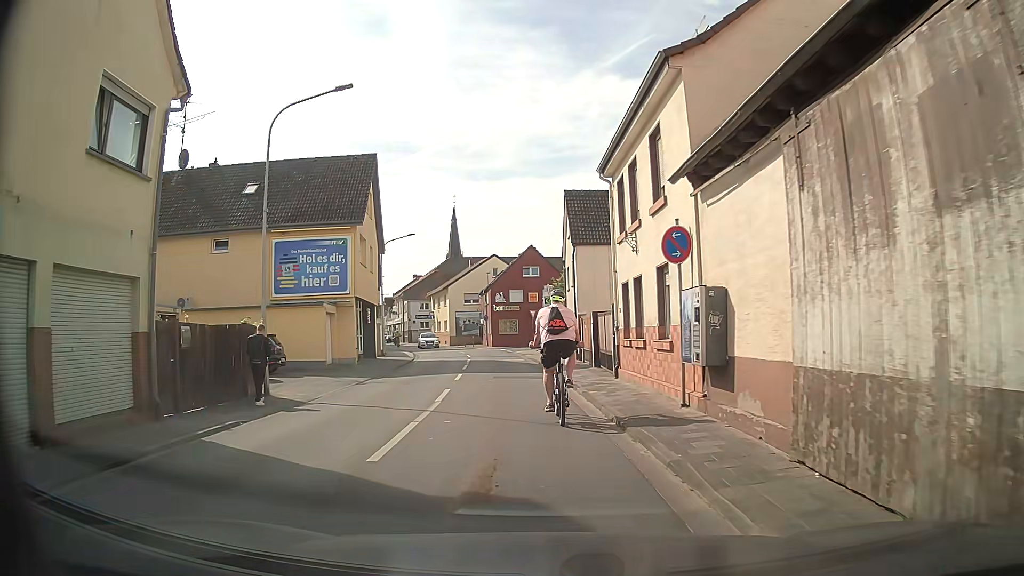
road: tertiary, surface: asphalt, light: Day
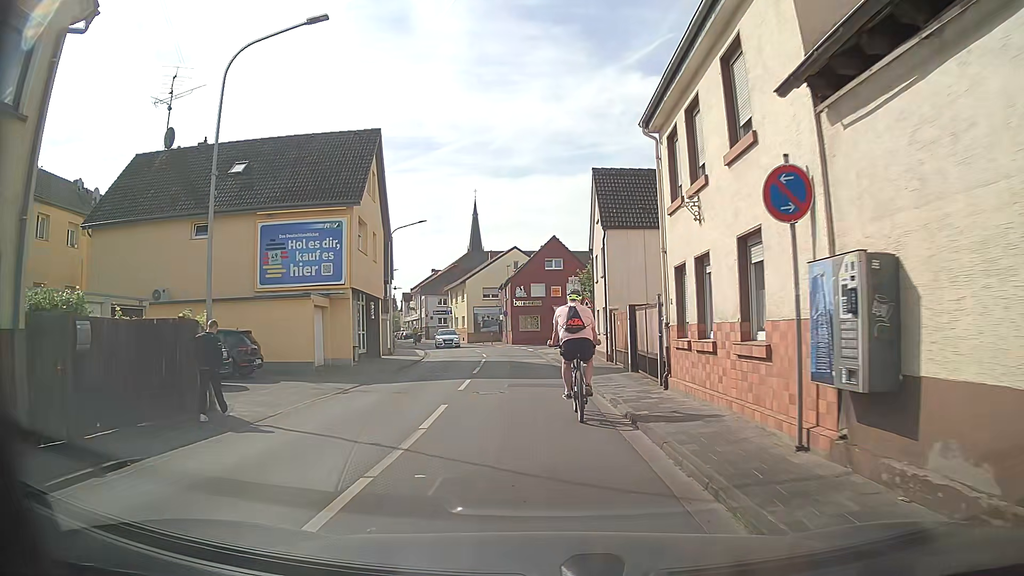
(-0.1, +4.0) m; -1°
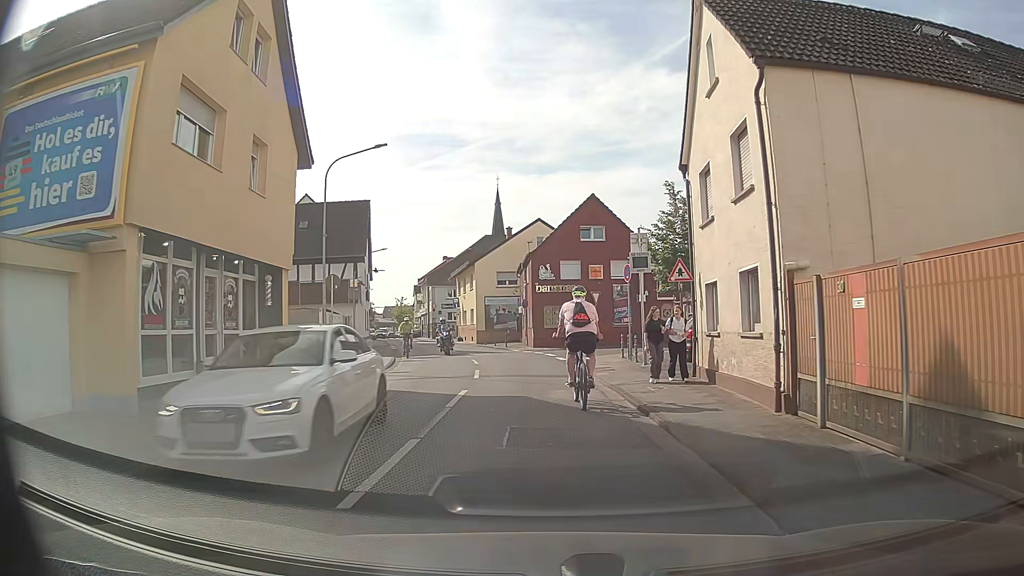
(-0.9, +16.2) m; -5°
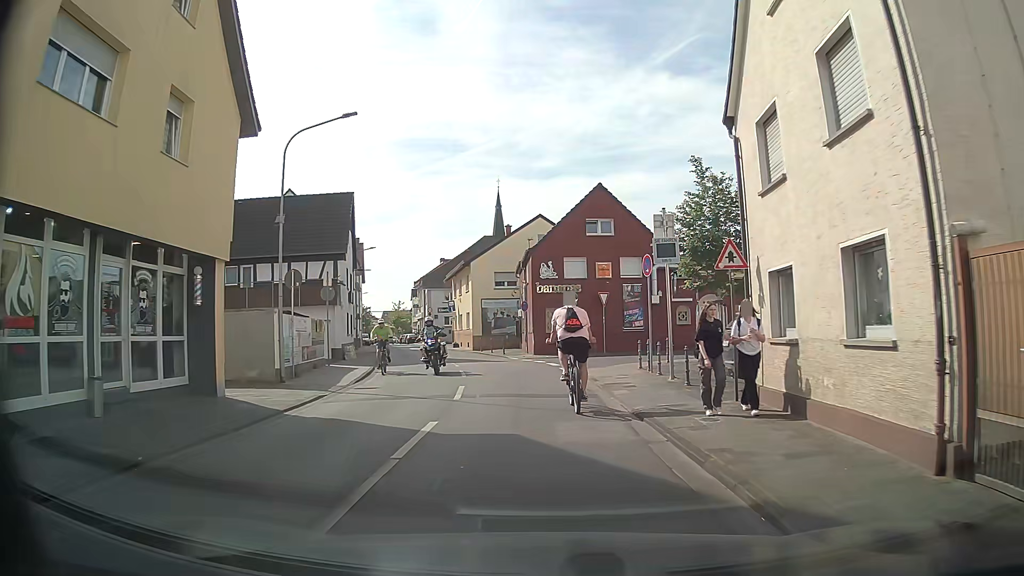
(0.0, +4.2) m; 0°
